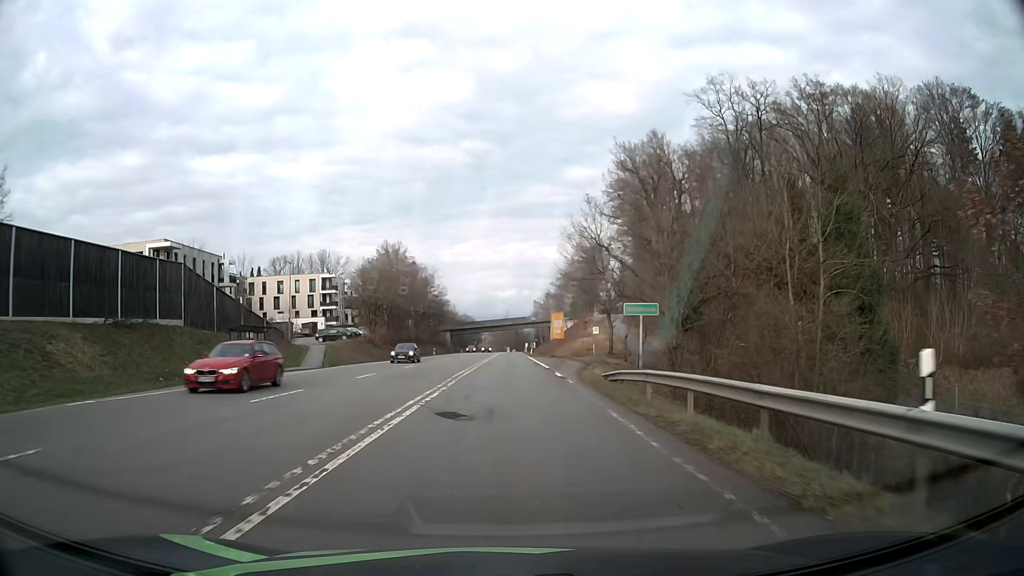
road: secondary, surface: asphalt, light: Day
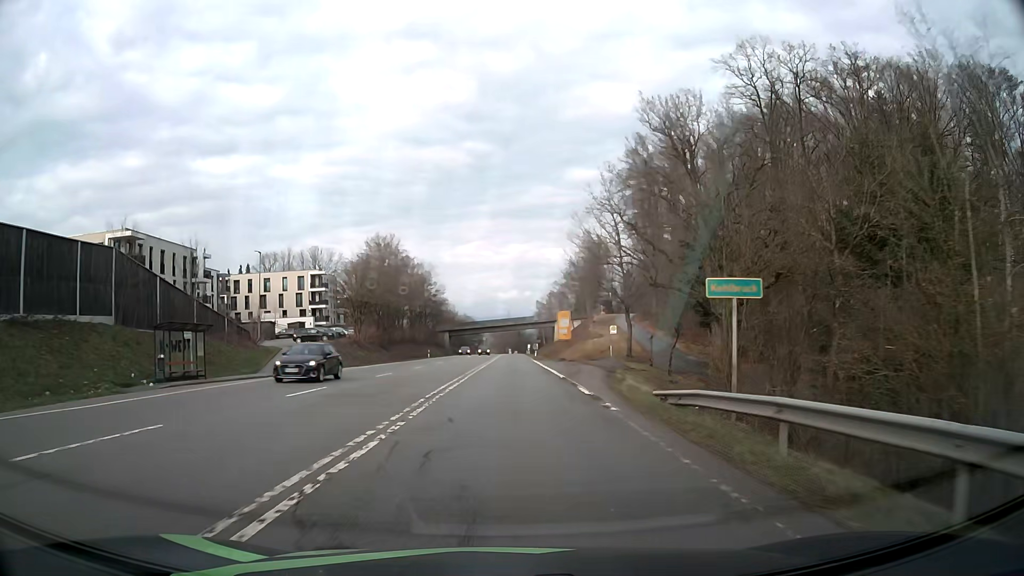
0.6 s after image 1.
(0.0, +8.6) m; 0°
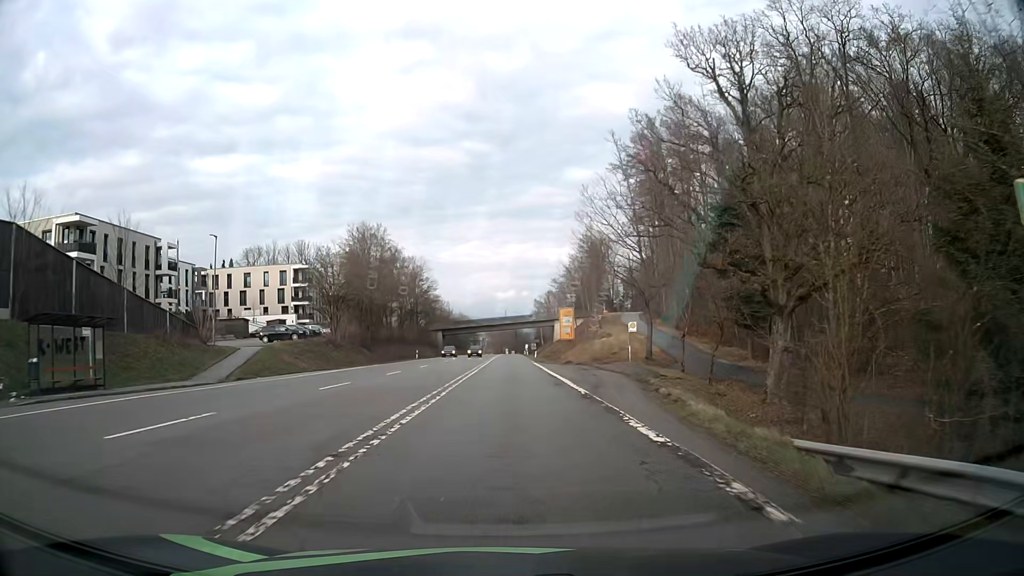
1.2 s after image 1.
(0.0, +8.6) m; 0°
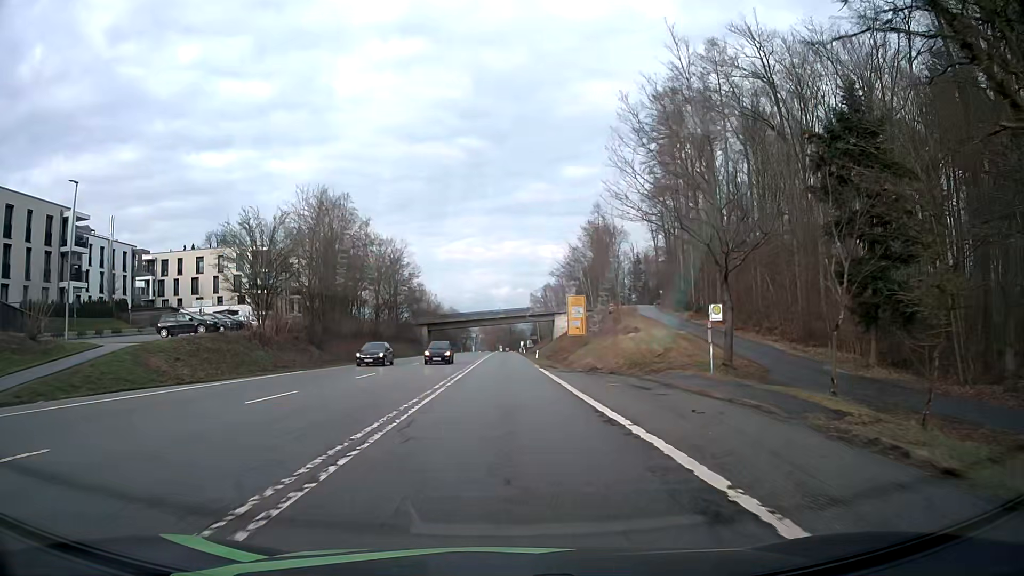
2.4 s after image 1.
(0.0, +17.3) m; 0°
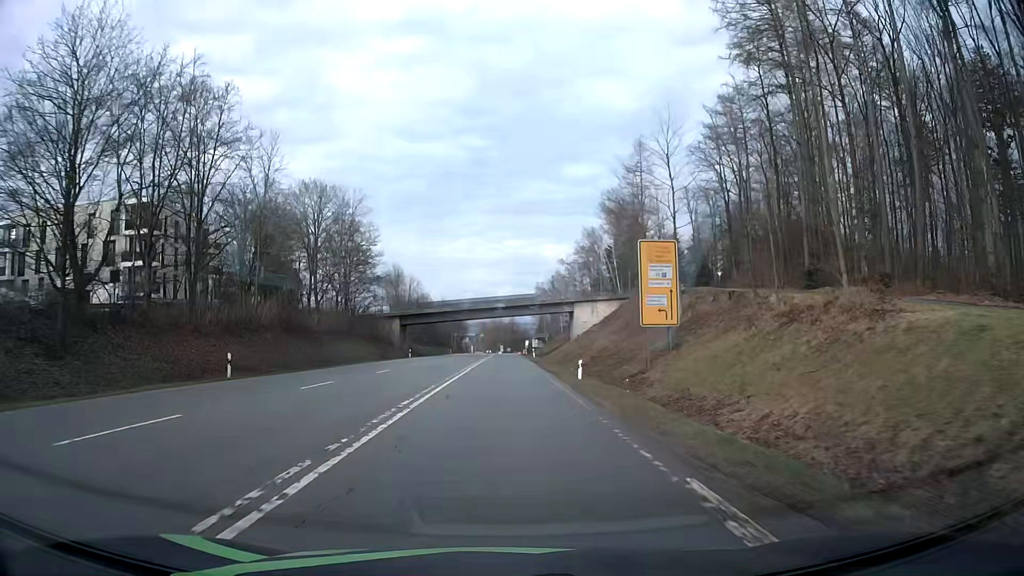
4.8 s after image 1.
(0.0, +35.1) m; 0°
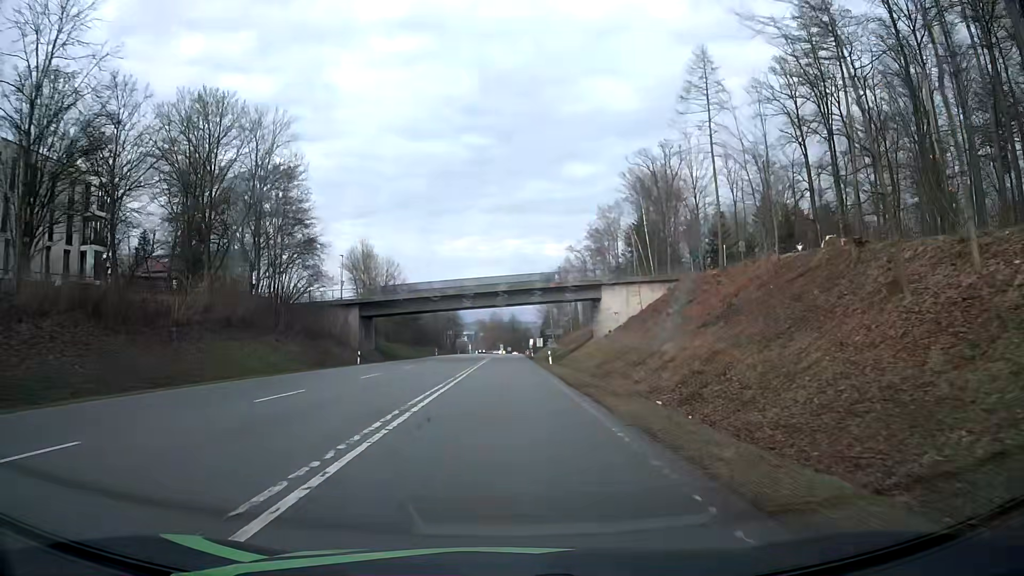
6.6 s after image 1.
(-0.1, +26.8) m; 0°
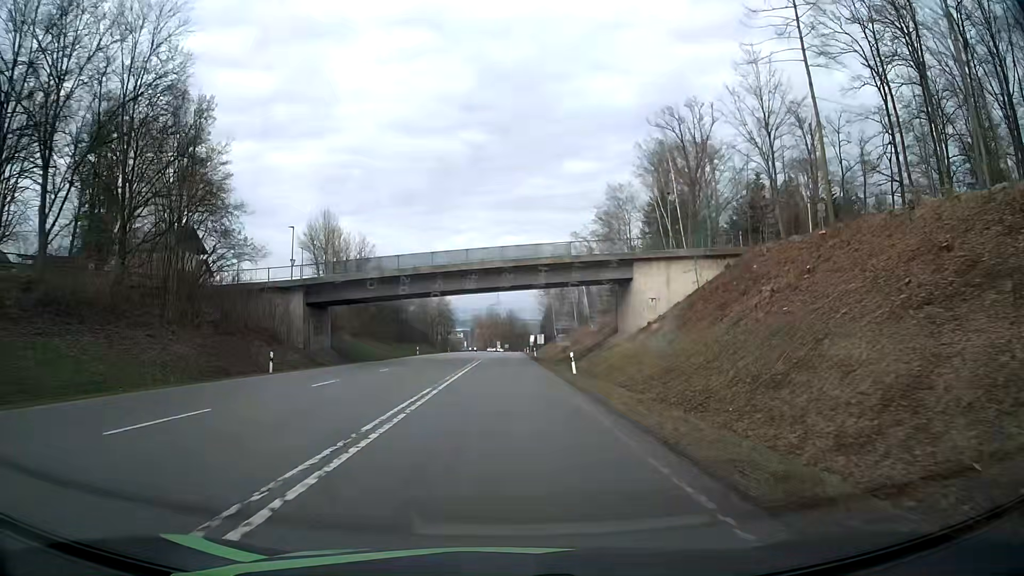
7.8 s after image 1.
(0.0, +18.2) m; 0°
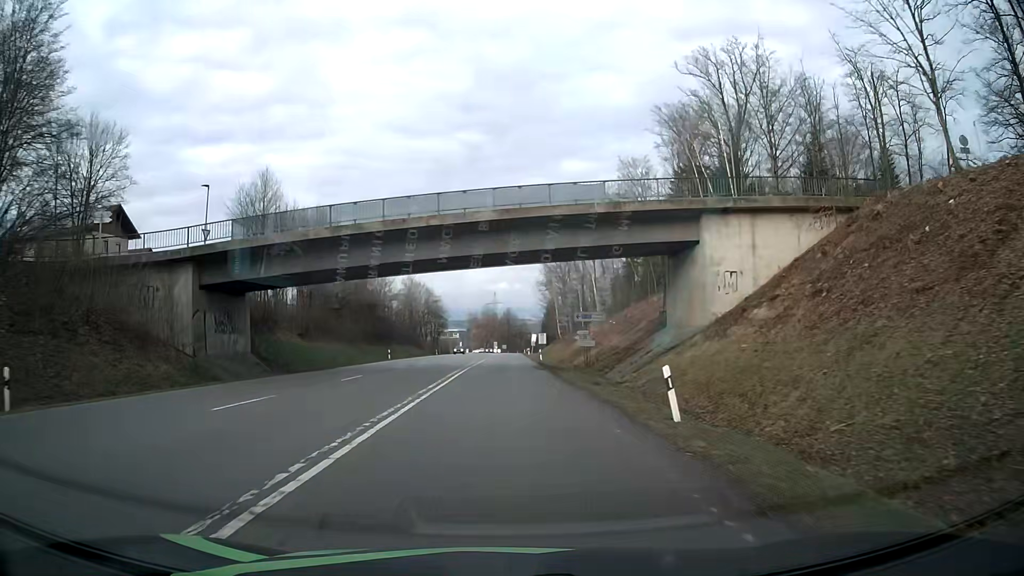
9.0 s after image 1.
(+0.1, +18.4) m; 0°
(0, +10) (0, +20) (0, +30) (0, +40) (0, +50) (0, +60) (0, +70) (0, +80) (0, +90) (0, +100) m
